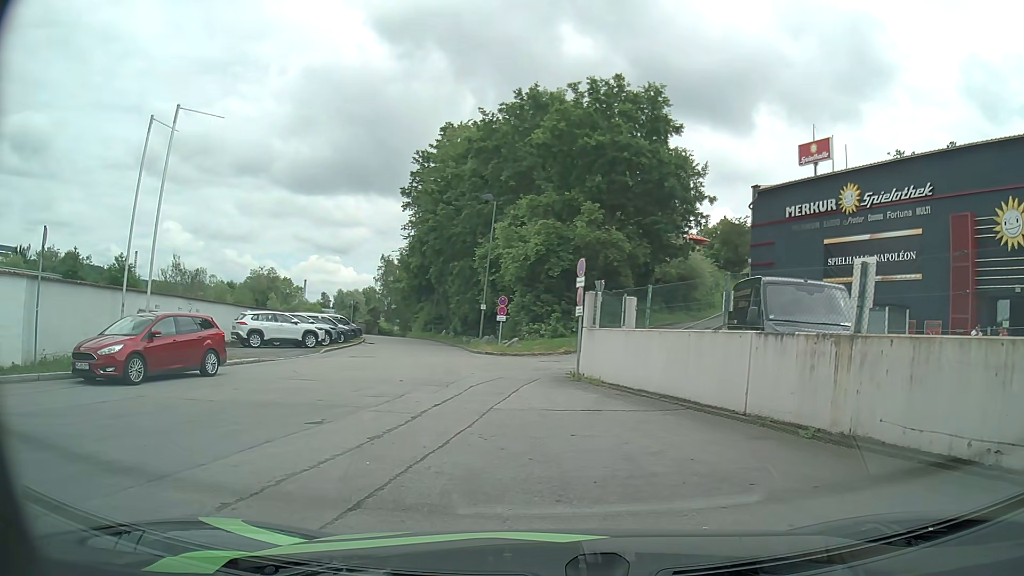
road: service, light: Day
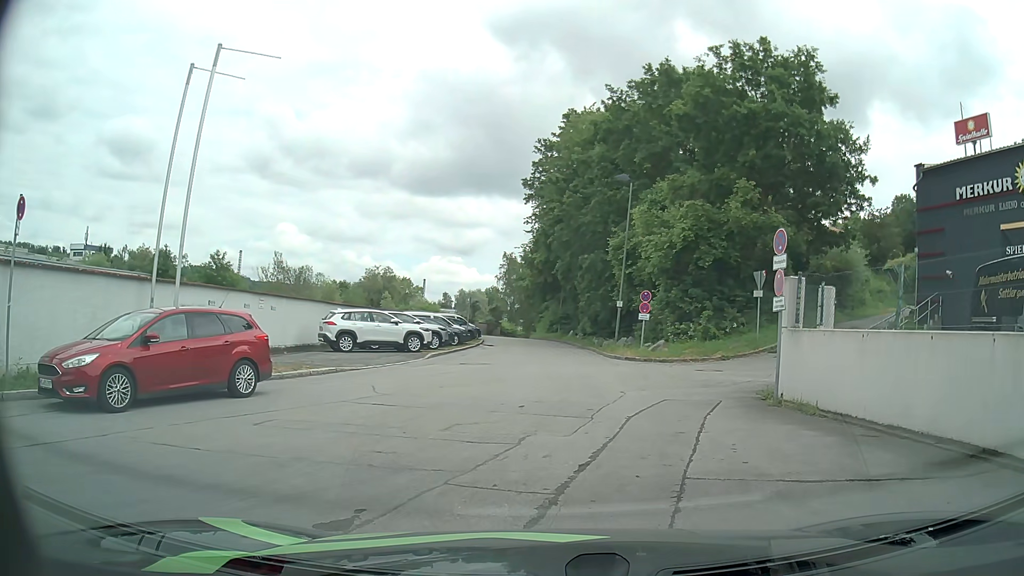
(-0.7, +4.8) m; -13°
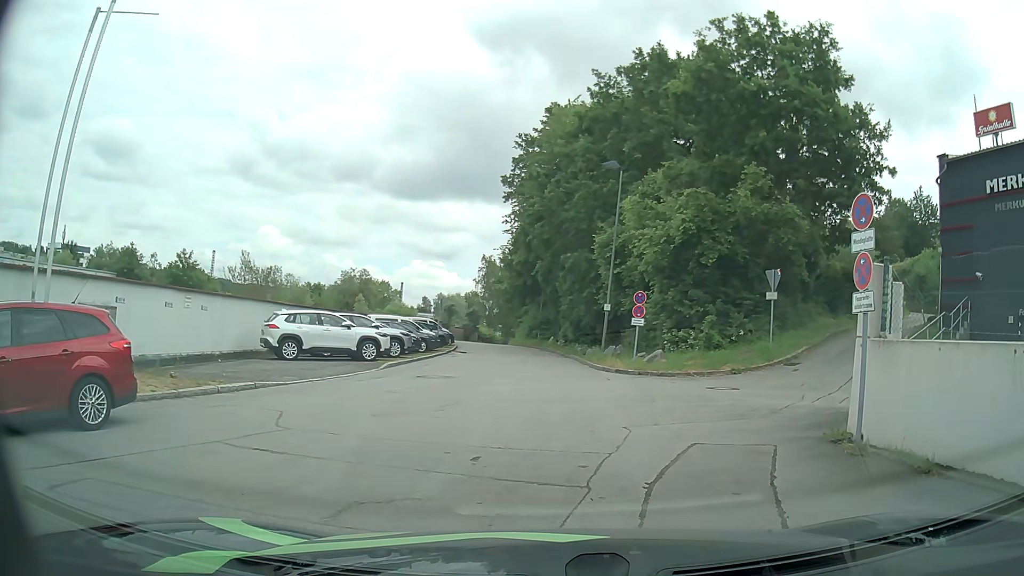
(+0.2, +3.8) m; +2°
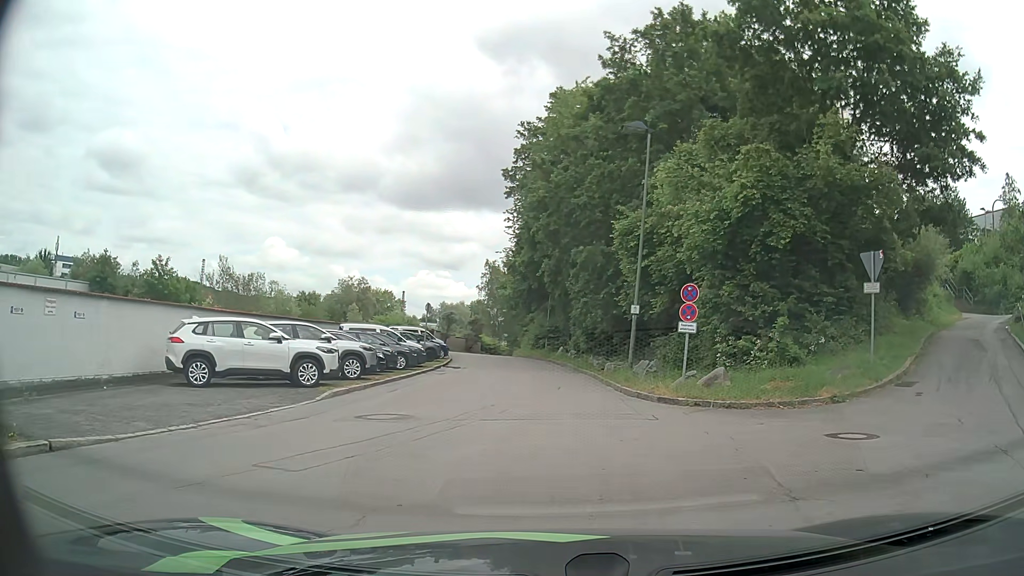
(+0.1, +6.7) m; -1°
